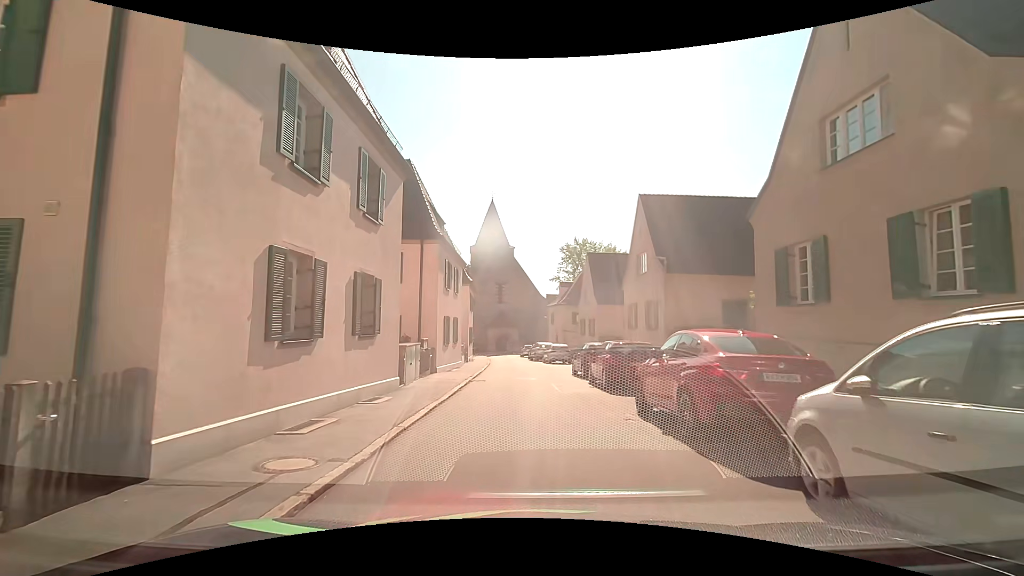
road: tertiary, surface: asphalt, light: Day
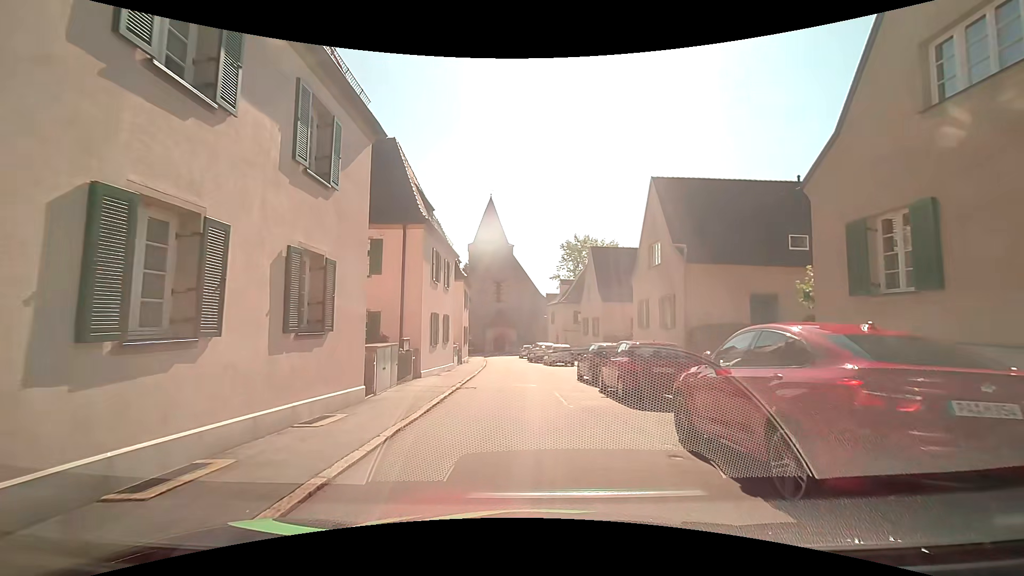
(+0.1, +2.9) m; +2°
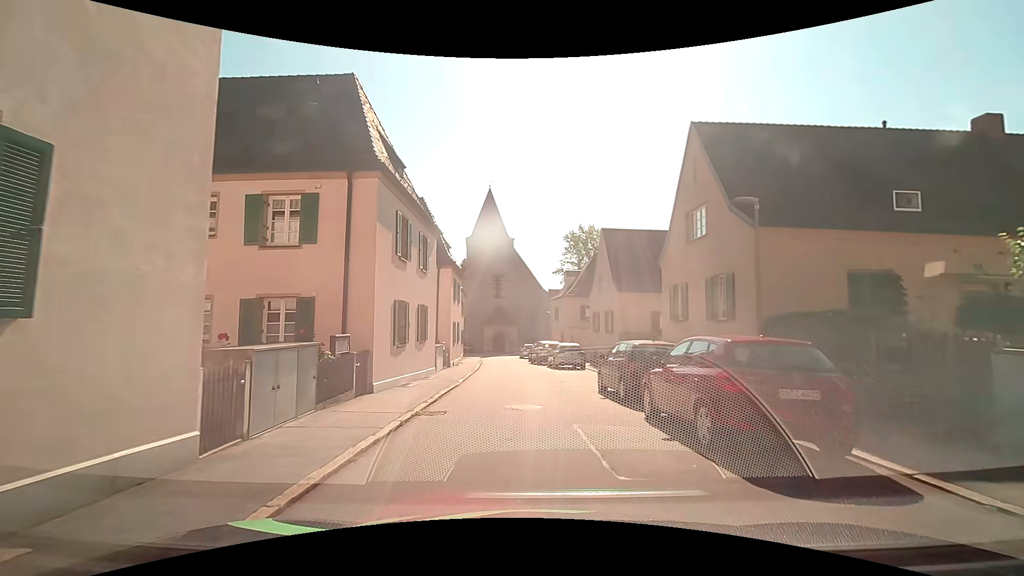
(0.0, +5.8) m; 0°
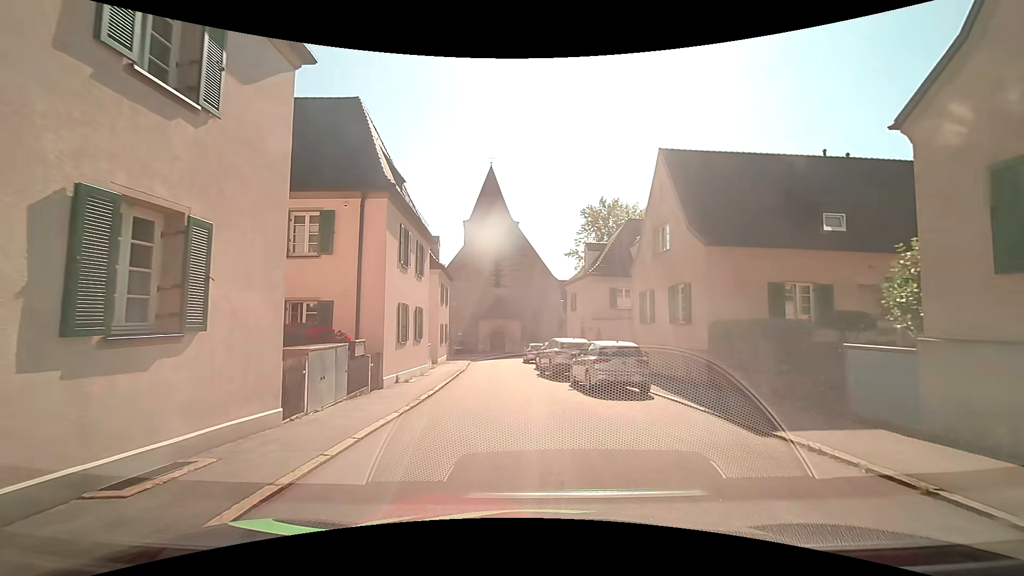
(-0.1, +14.1) m; -1°
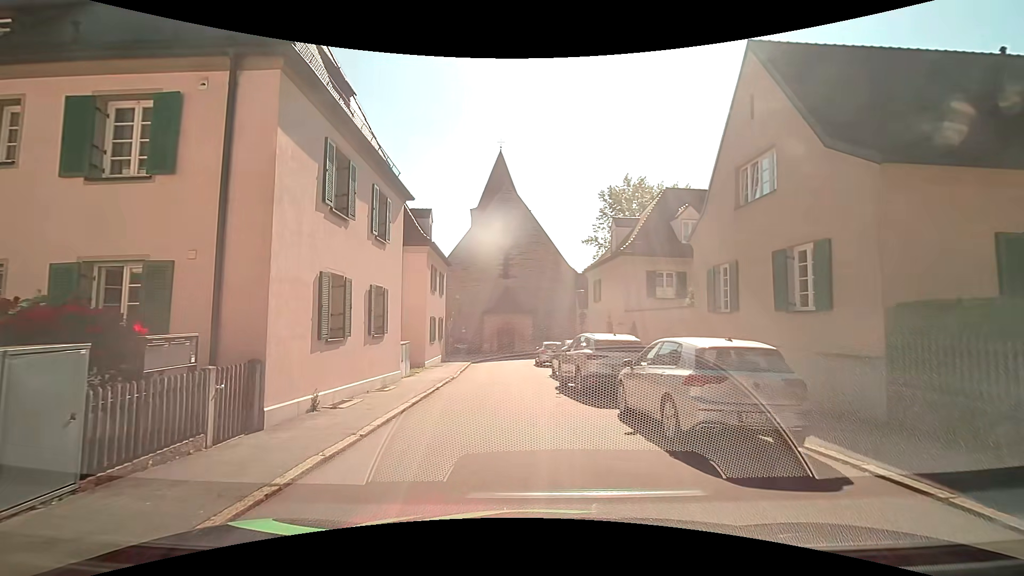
(0.0, +7.2) m; -2°
